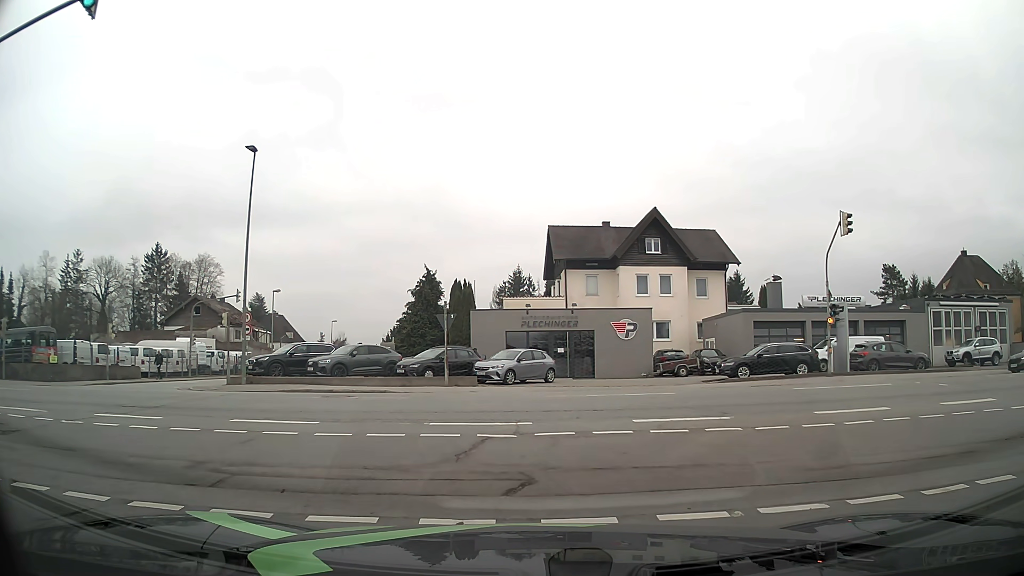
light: Day
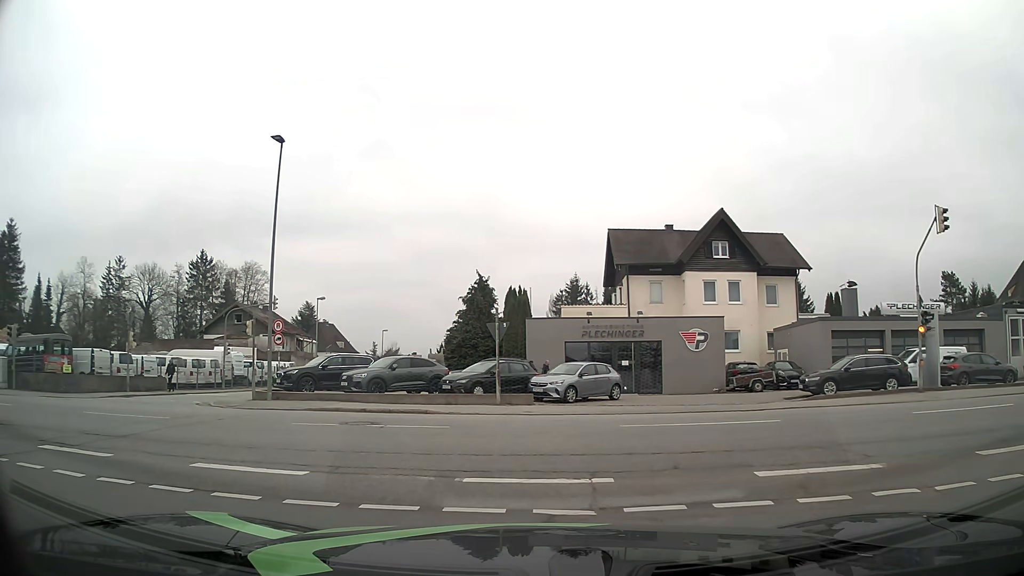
(0.0, +3.5) m; -5°
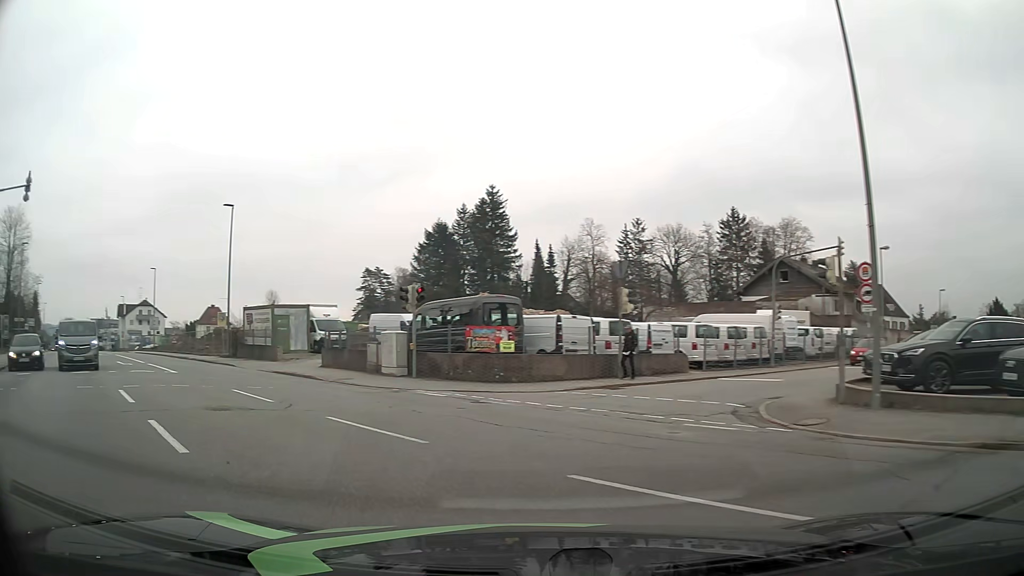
(-4.4, +12.1) m; -43°
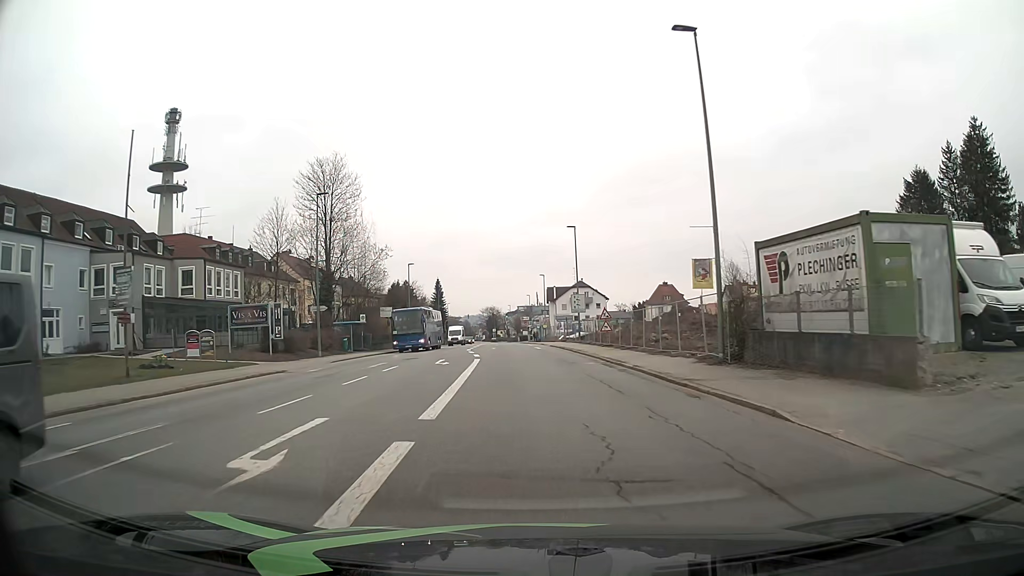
(-12.5, +23.7) m; -41°
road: tertiary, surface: asphalt
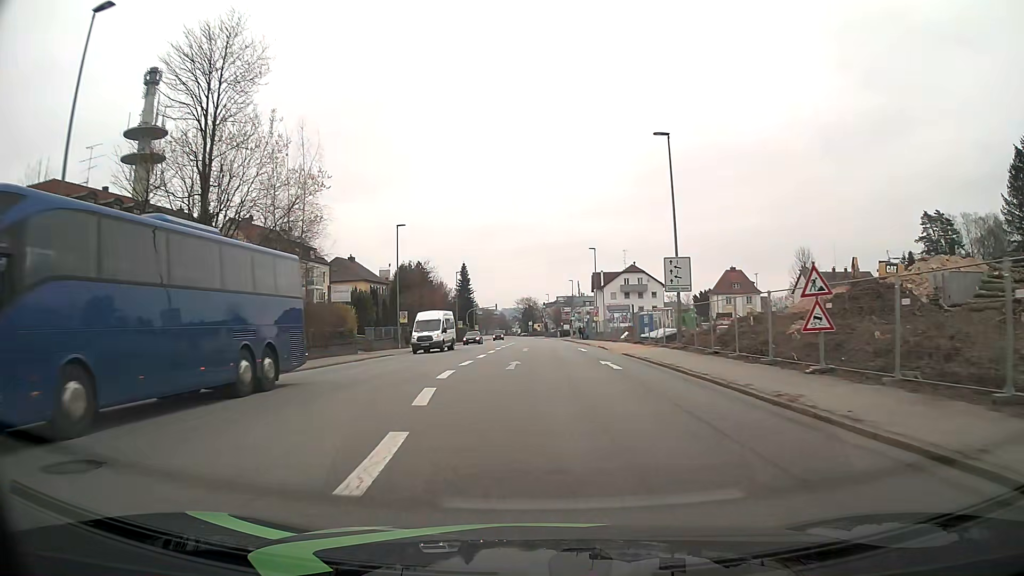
(-0.8, +28.2) m; -3°
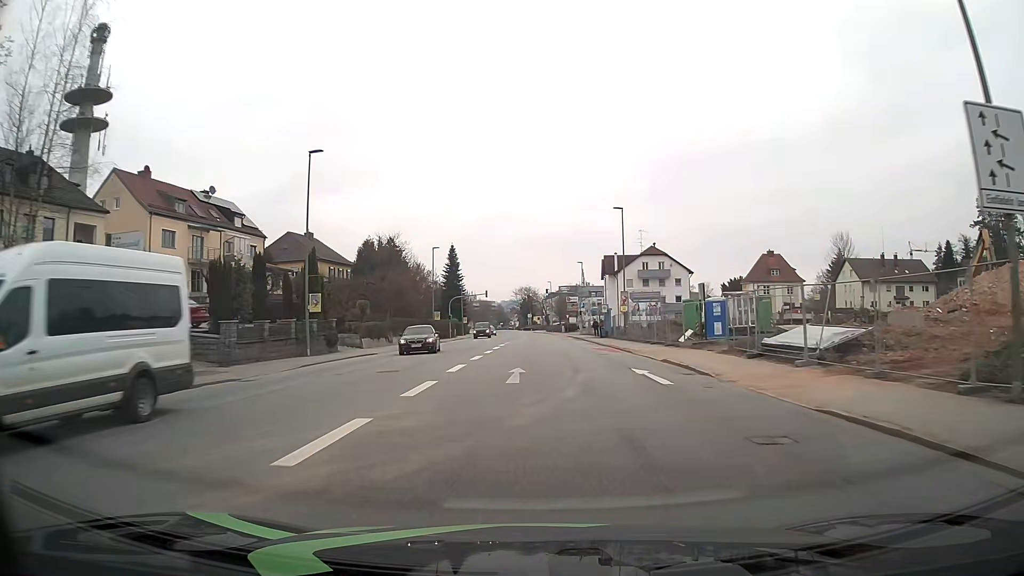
(-0.2, +23.3) m; 0°
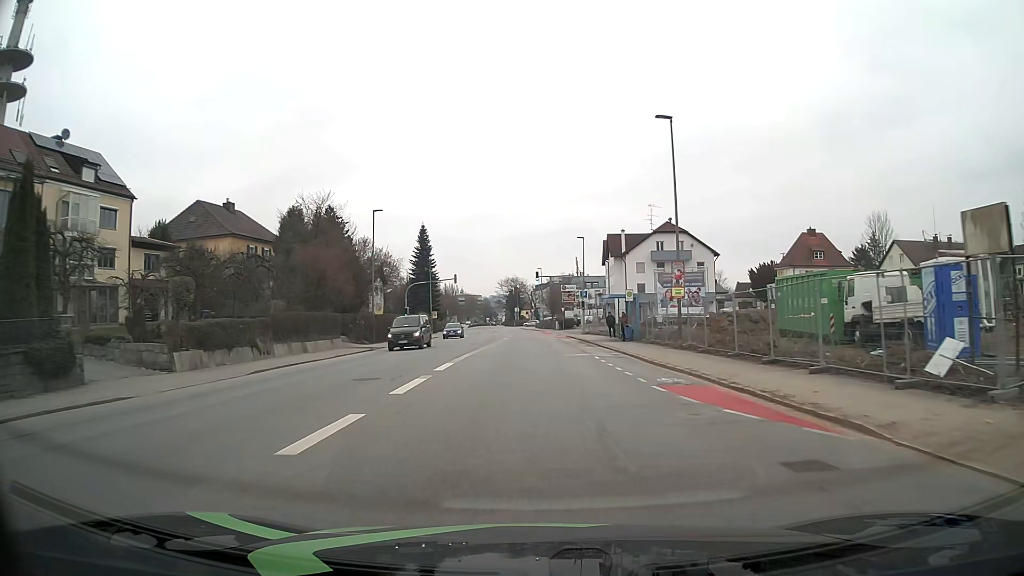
(+0.3, +23.3) m; +1°
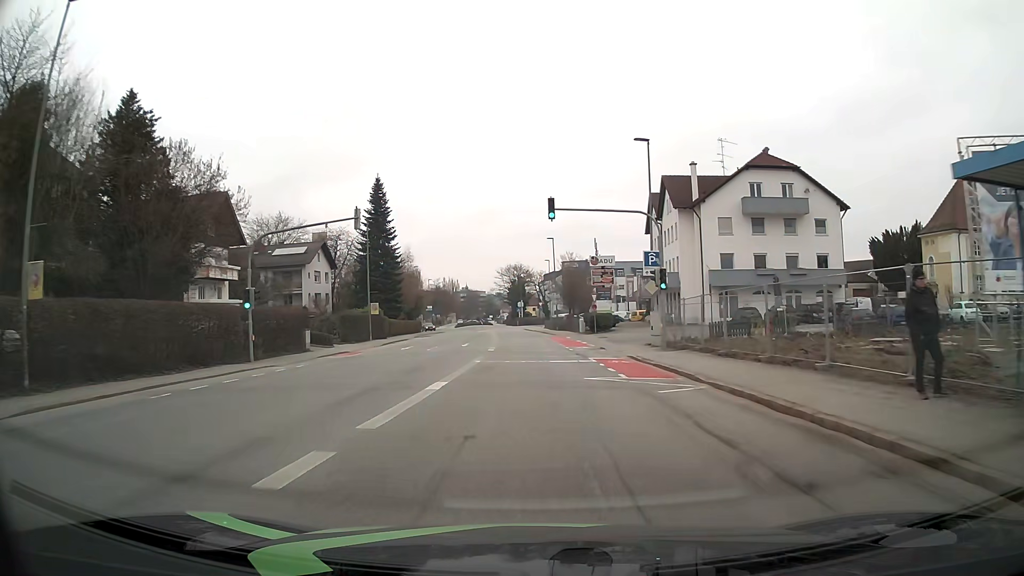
(0.0, +38.7) m; -1°
(0, +10) (0, +20) (0, +30) (0, +40) (-1, +50) (-1, +60) (-2, +70) (-3, +80) (-3, +90) (-4, +100) m
